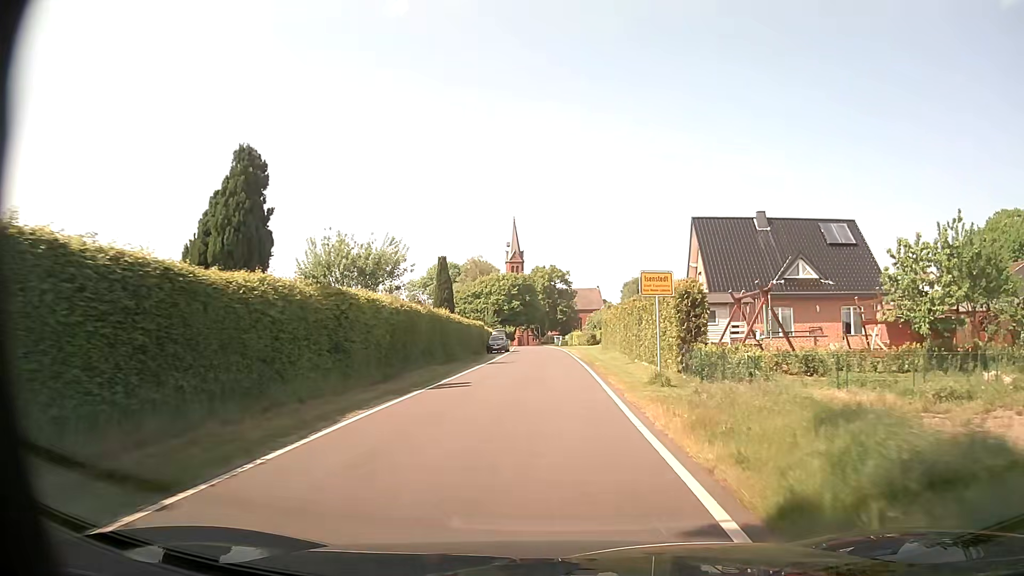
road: unclassified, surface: asphalt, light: Day
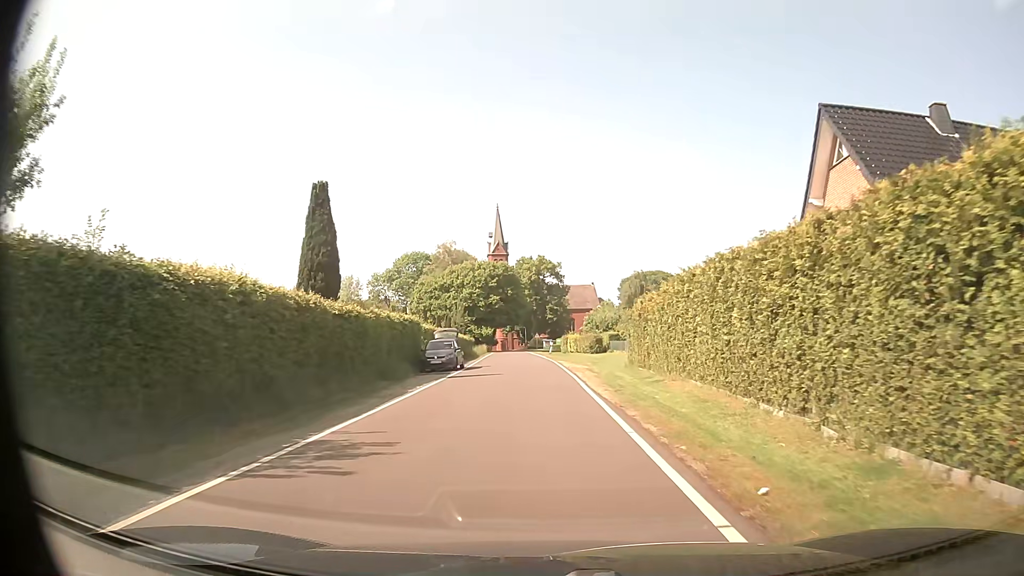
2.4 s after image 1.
(+0.3, +24.9) m; +1°
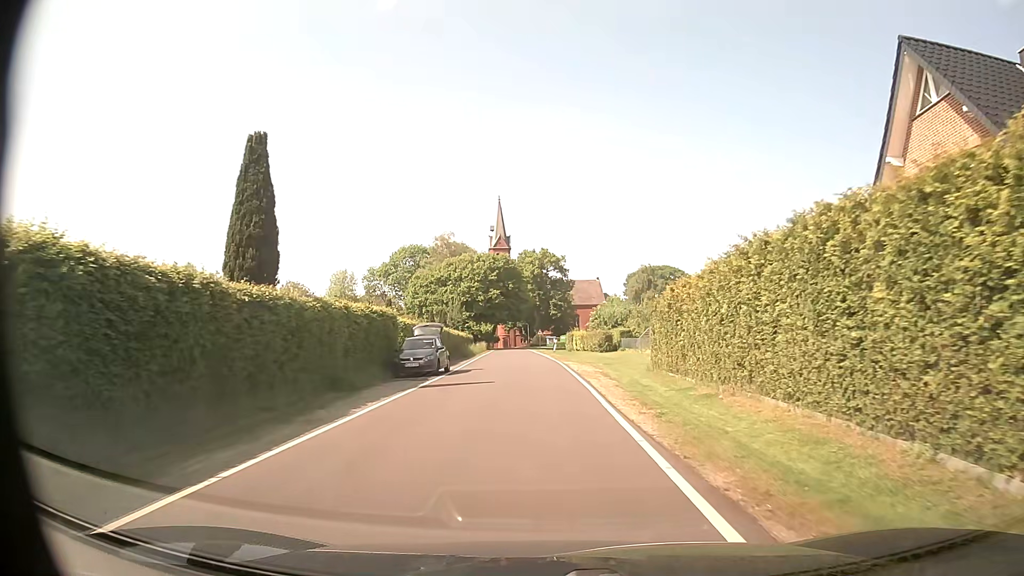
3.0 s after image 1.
(0.0, +6.1) m; 0°
(0, +10) (0, +20) (-1, +30) (-1, +40) (-2, +50) (-3, +60) (-3, +70) (-3, +80) (-4, +90) (-4, +100) m
